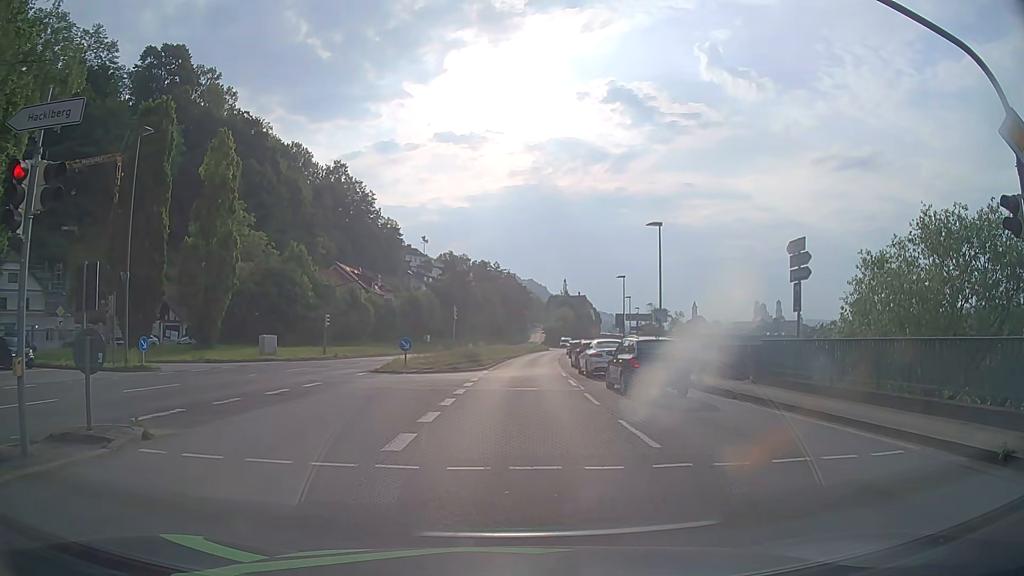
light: Day
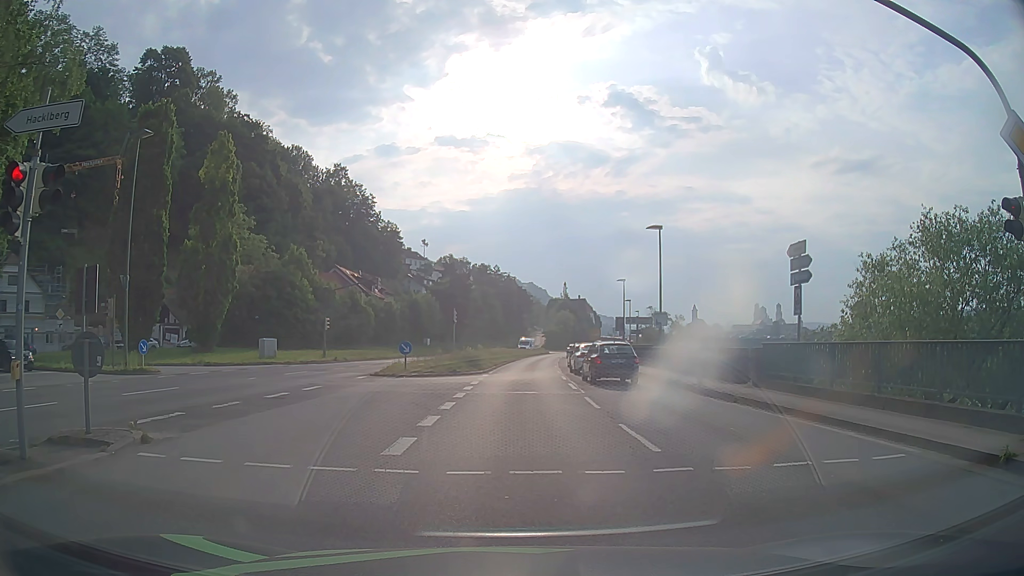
(0.0, +0.1) m; 0°
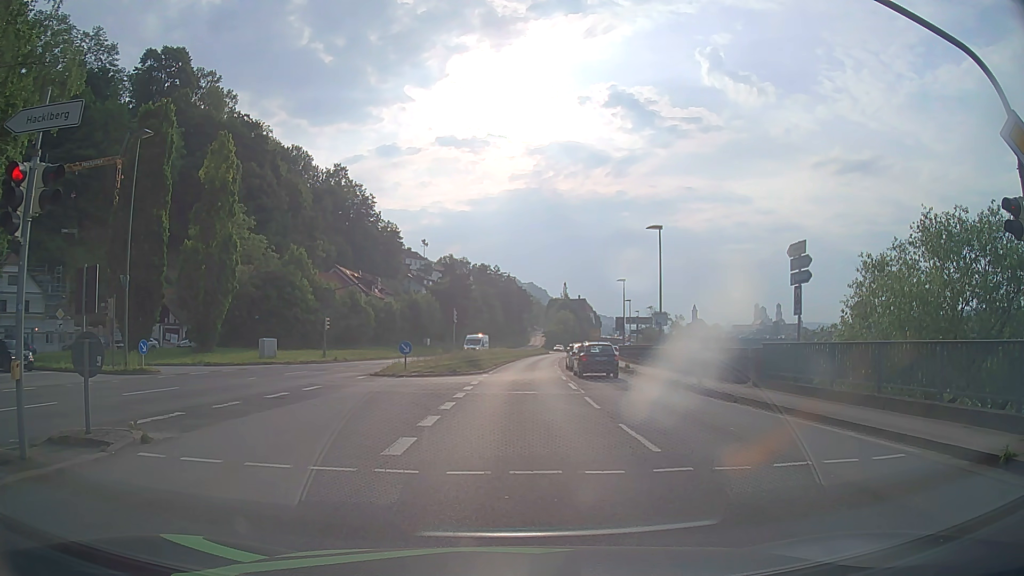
(0.0, 0.0) m; 0°
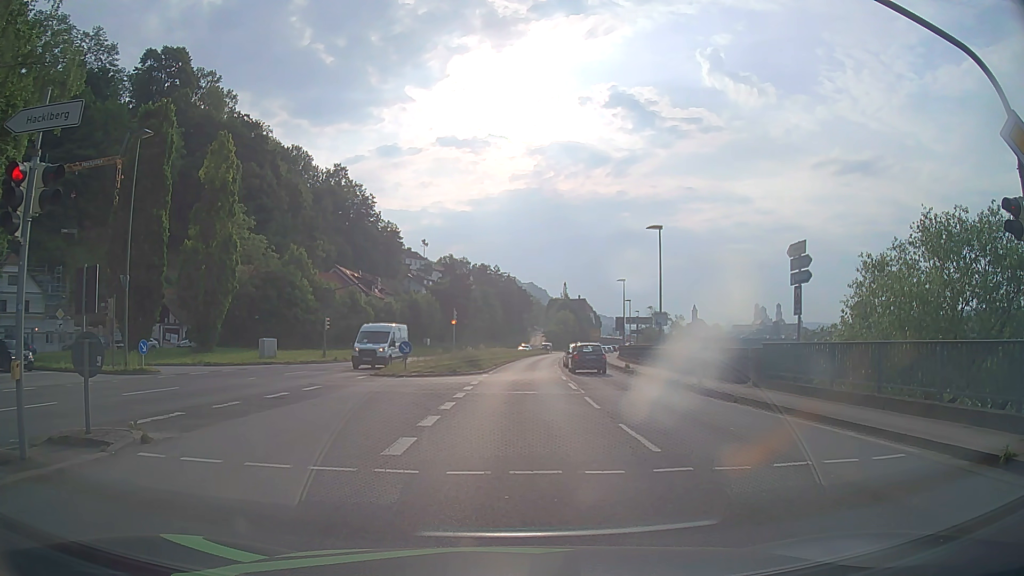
(0.0, 0.0) m; 0°
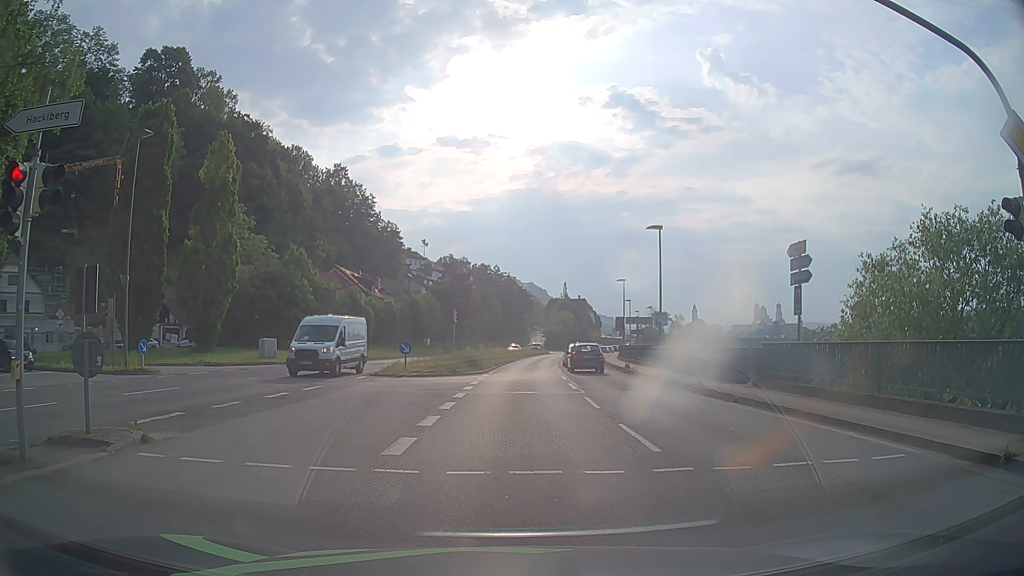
(0.0, 0.0) m; 0°
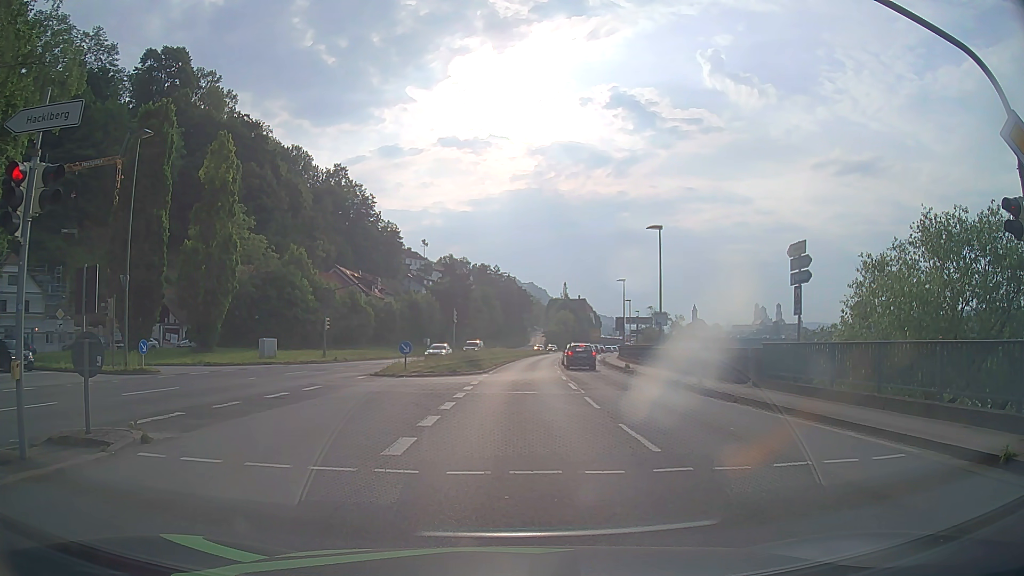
(0.0, 0.0) m; 0°
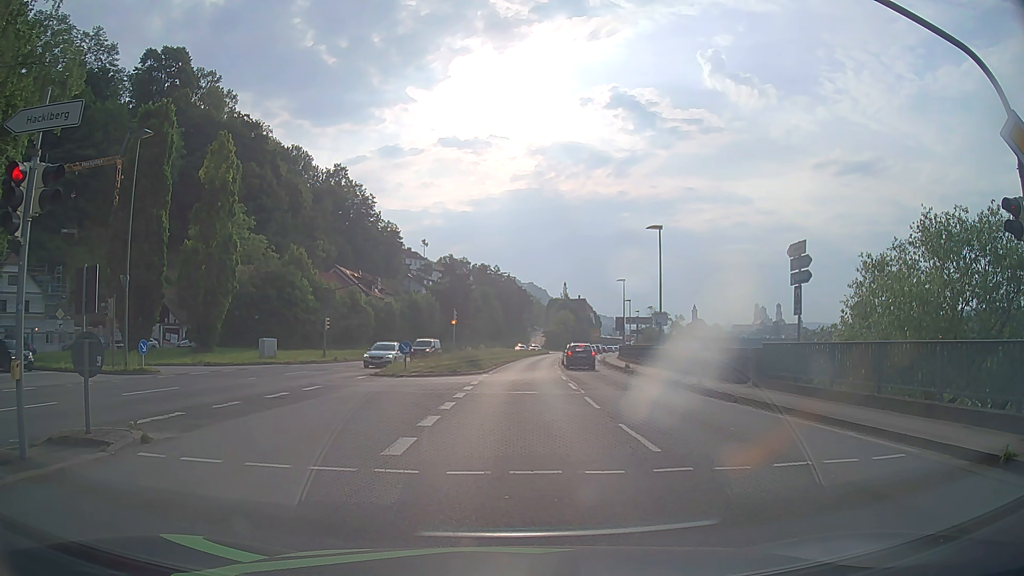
(0.0, 0.0) m; 0°
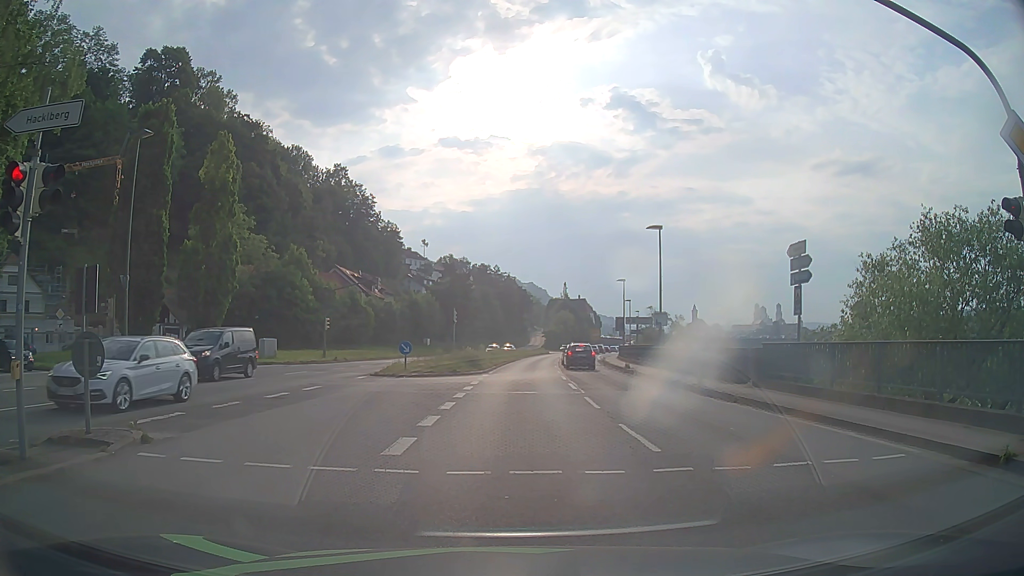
(0.0, 0.0) m; 0°
